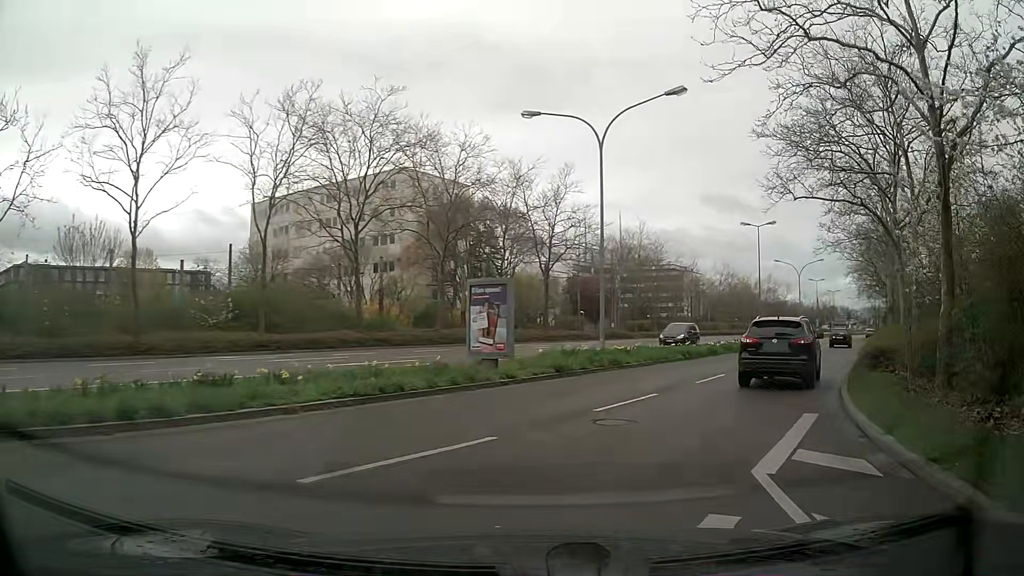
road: secondary_link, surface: asphalt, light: Day
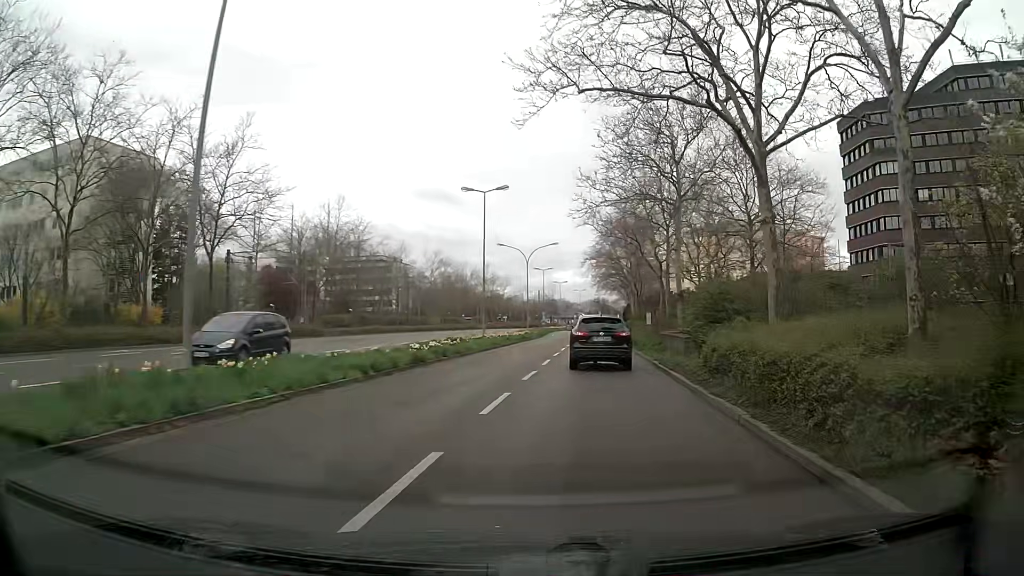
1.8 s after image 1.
(+3.0, +12.4) m; +25°
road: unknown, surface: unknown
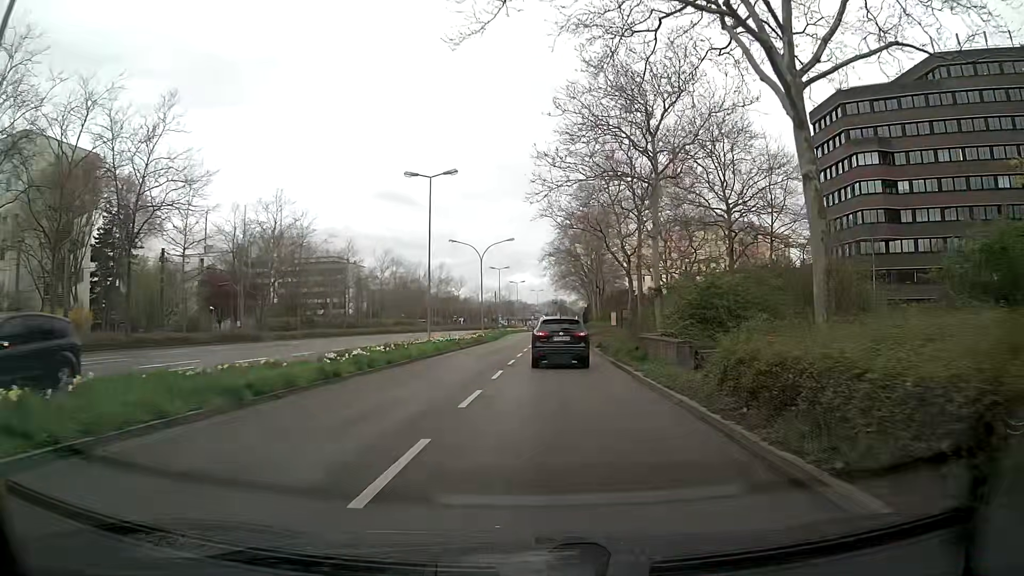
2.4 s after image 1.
(+0.2, +5.1) m; +4°
(0, +10) (+1, +20) (+1, +30) (+1, +40) (+2, +50) (+2, +60) (+3, +70) (+3, +80) (+4, +90) (+4, +100) m
